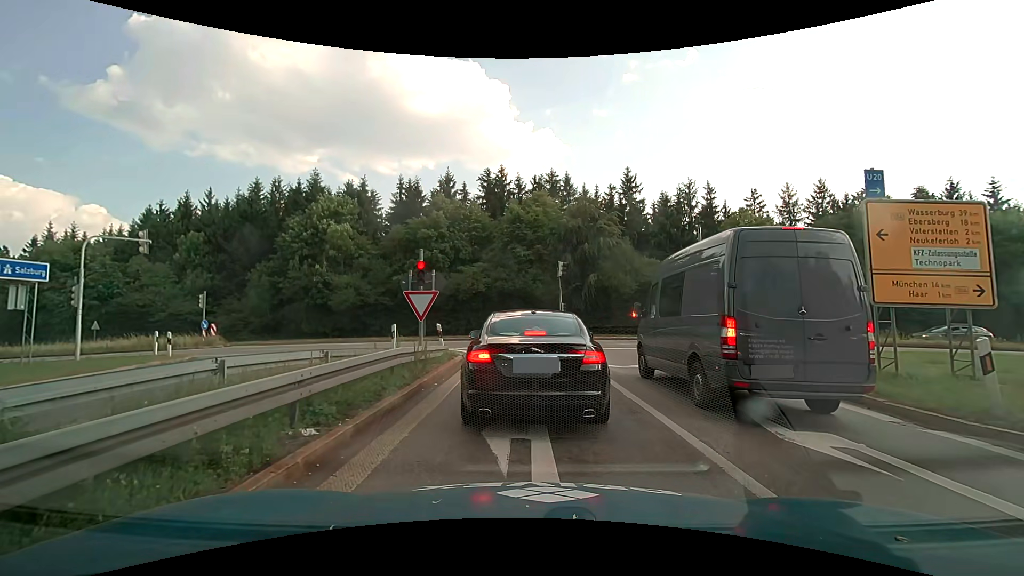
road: motorway_link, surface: asphalt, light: Day
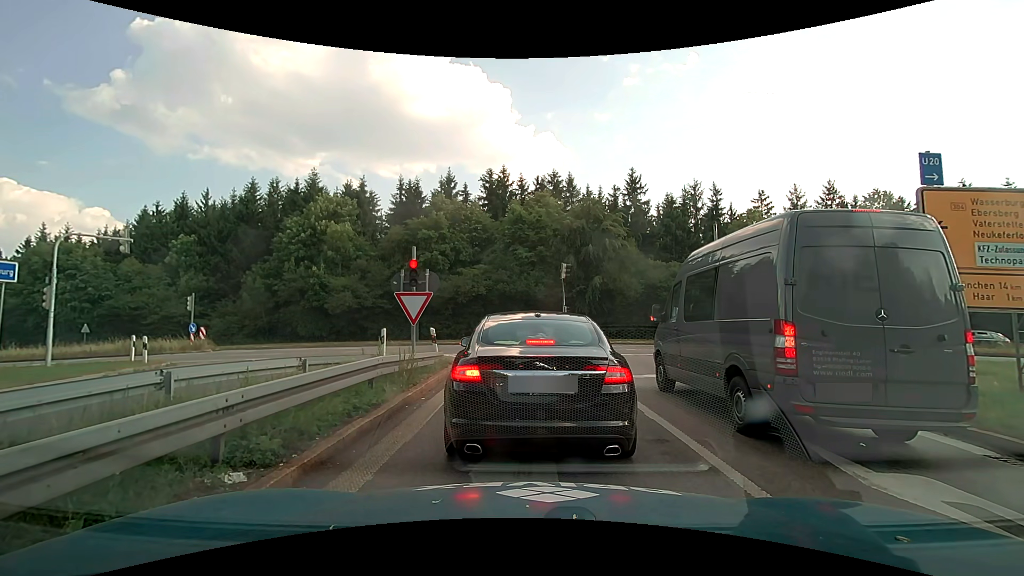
(0.0, +1.3) m; 0°
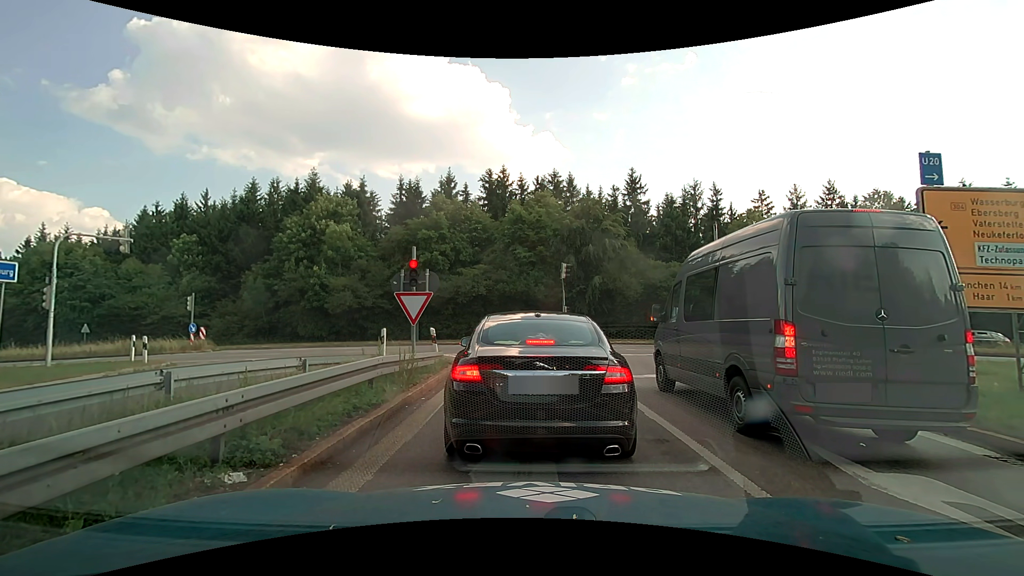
(0.0, 0.0) m; 0°
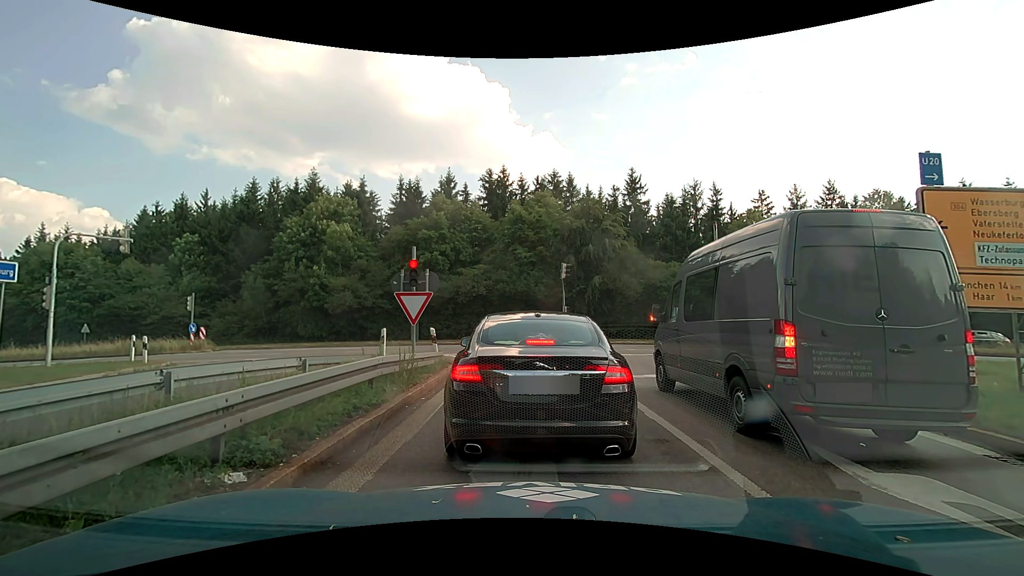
(0.0, 0.0) m; 0°
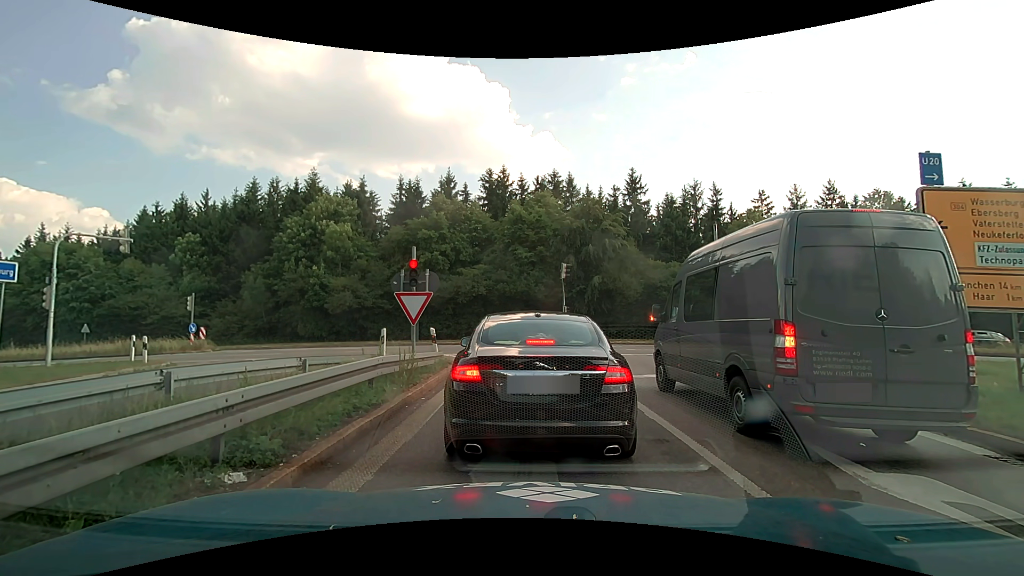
(0.0, 0.0) m; 0°
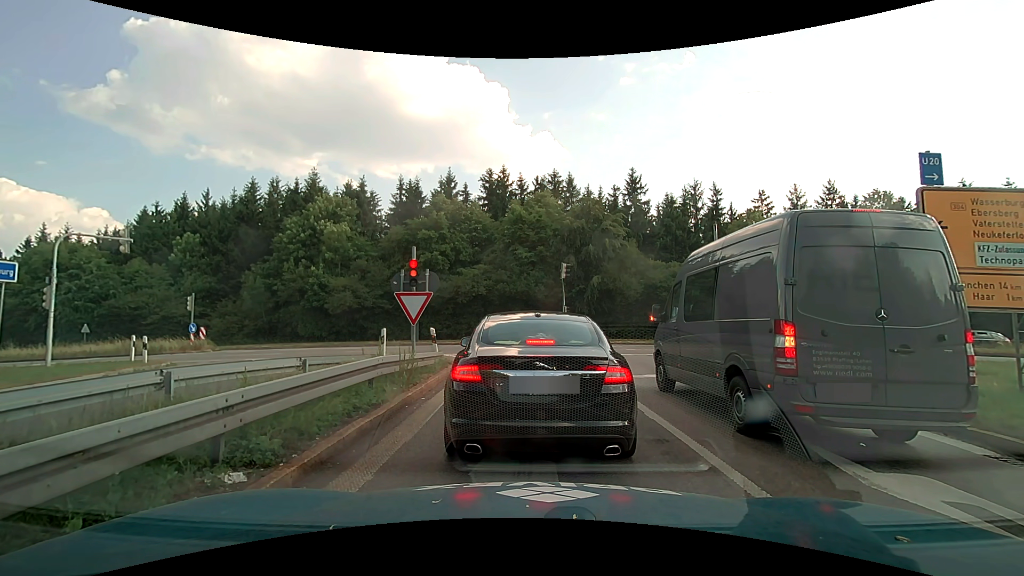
(0.0, 0.0) m; 0°
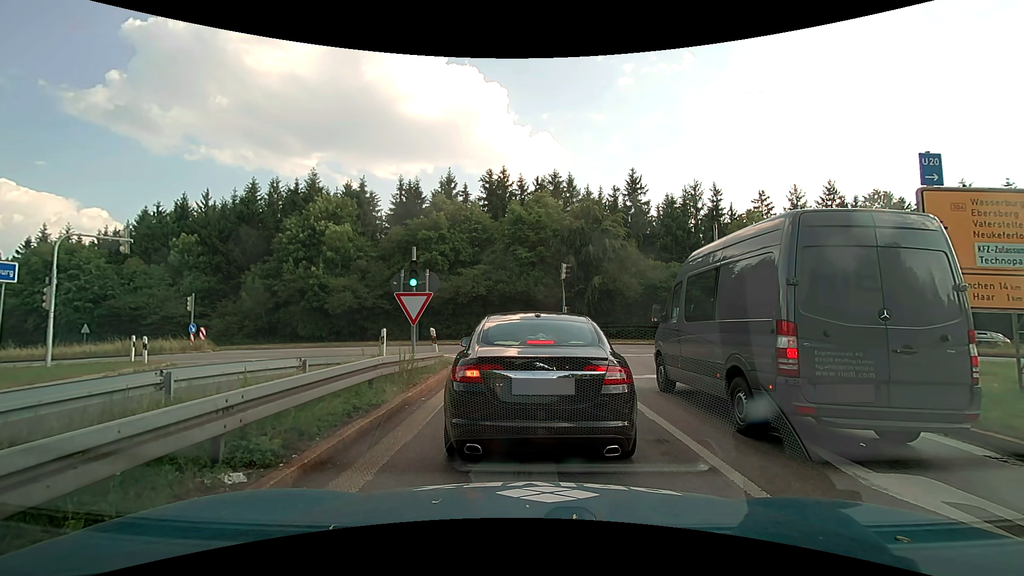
(0.0, 0.0) m; 0°
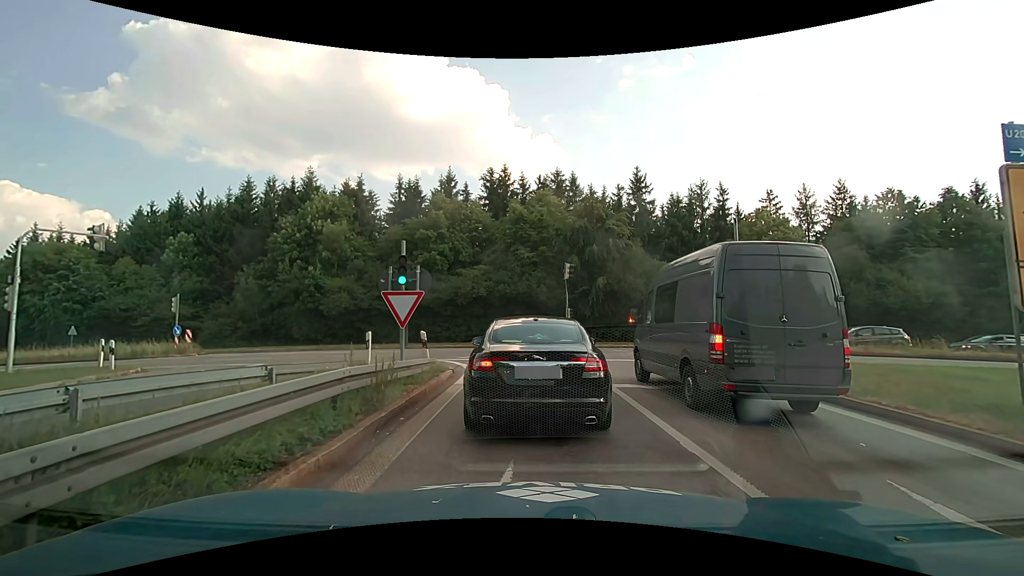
(0.0, +1.7) m; -1°
(0, +10) (0, +20) (-3, +29) (-11, +36) (-20, +38) (-30, +39) (-40, +39) (-50, +40) (-60, +40) (-70, +41) m
